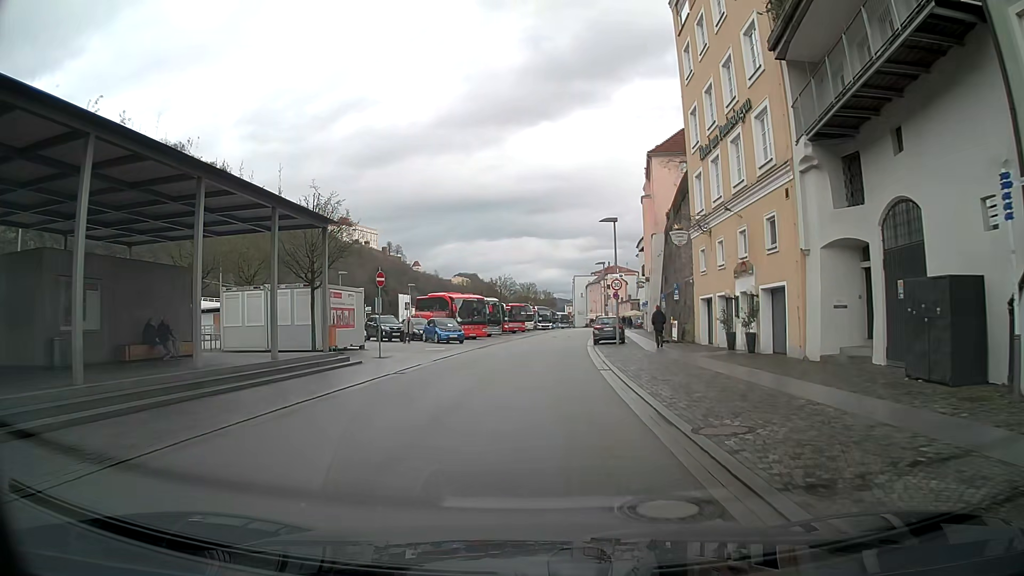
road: residential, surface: asphalt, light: Day
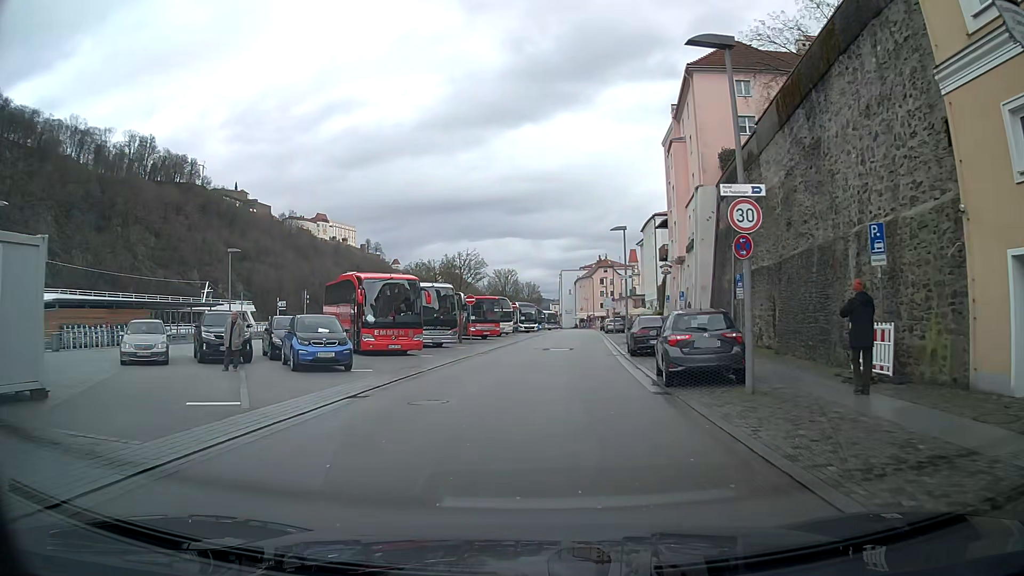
(+0.3, +23.2) m; +2°
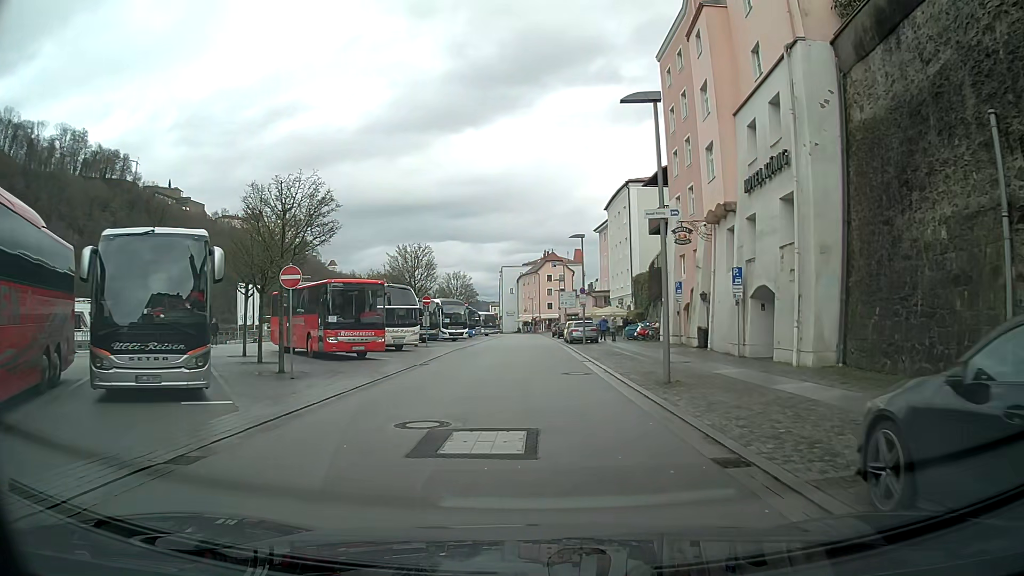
(+1.1, +23.1) m; +5°
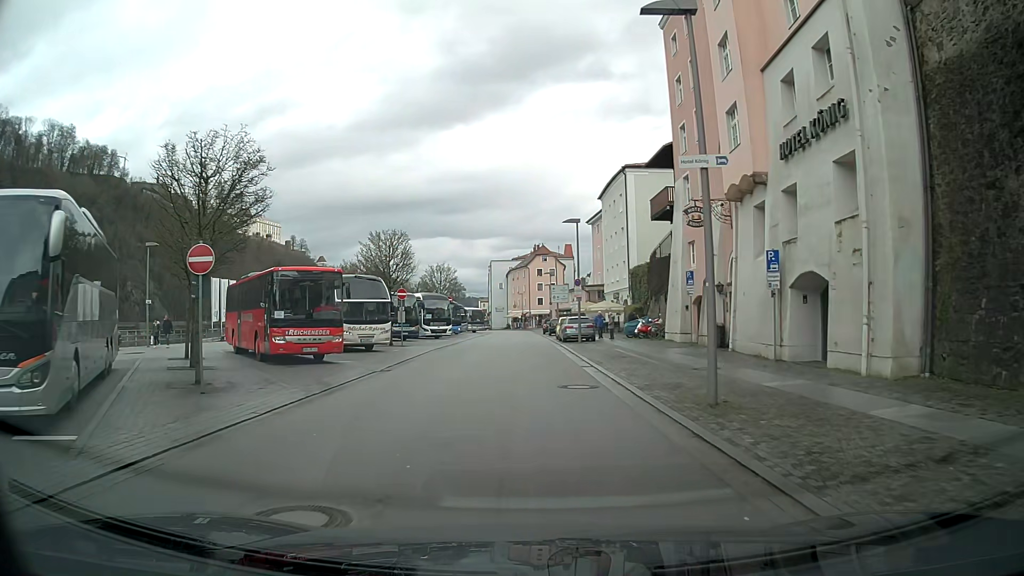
(0.0, +4.6) m; +1°
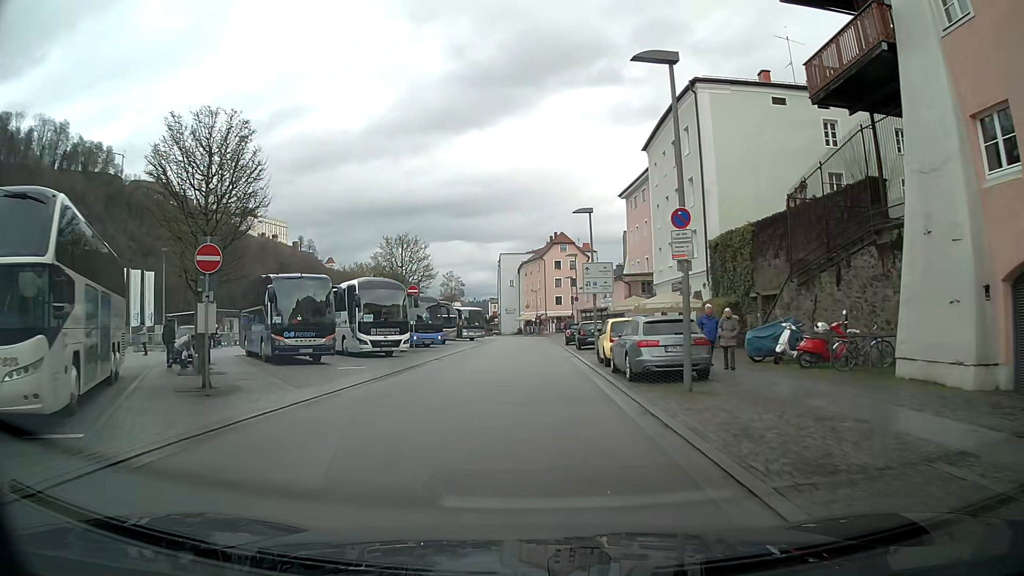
(-0.2, +23.2) m; -2°
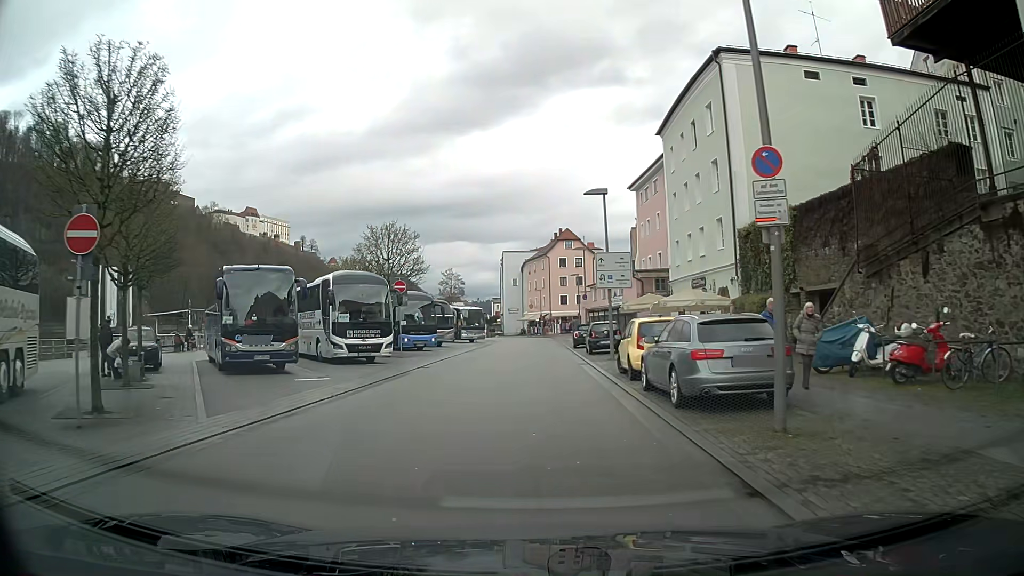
(0.0, +4.6) m; 0°
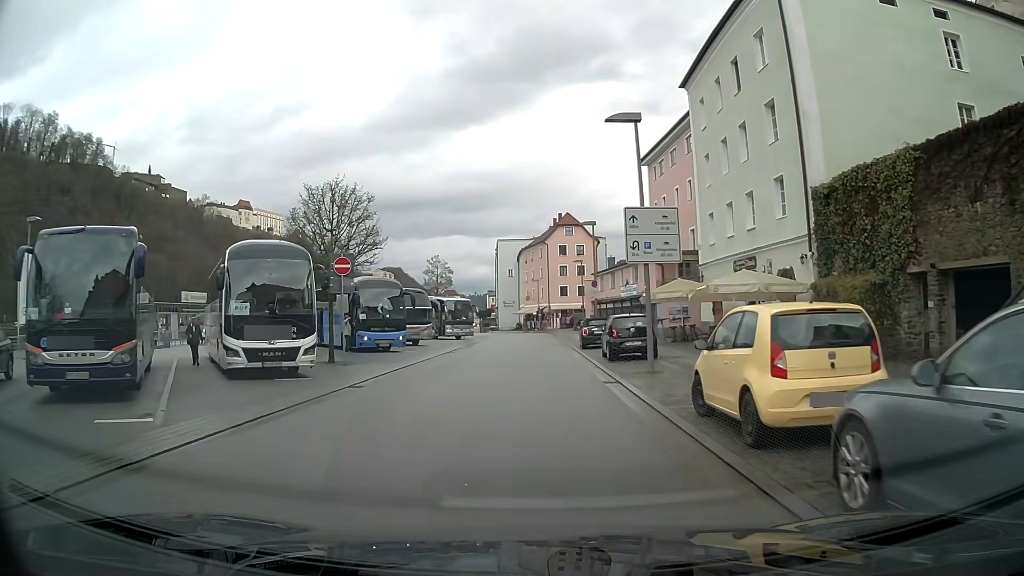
(0.0, +9.2) m; 0°
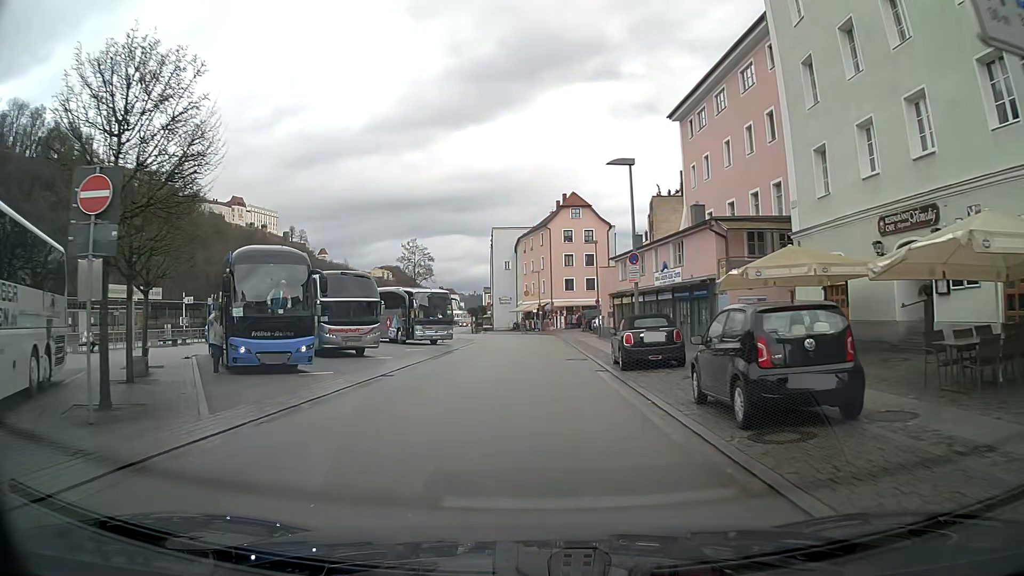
(0.0, +14.0) m; 0°
(0, +10) (0, +20) (0, +30) (+1, +40) (+1, +50) (-1, +60) (-5, +69) (-9, +78) (-12, +88) (-13, +98) m
